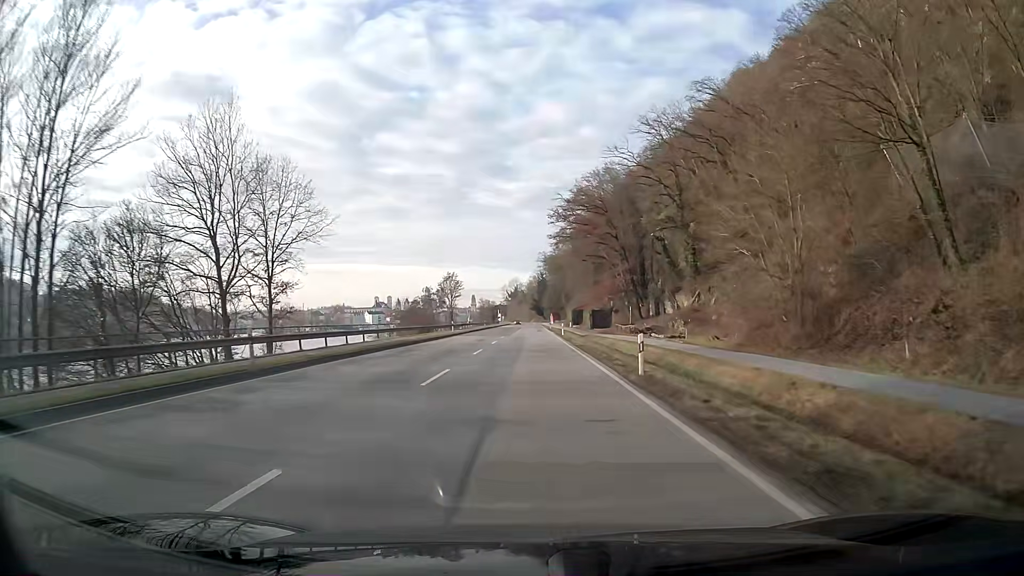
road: primary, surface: asphalt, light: Day
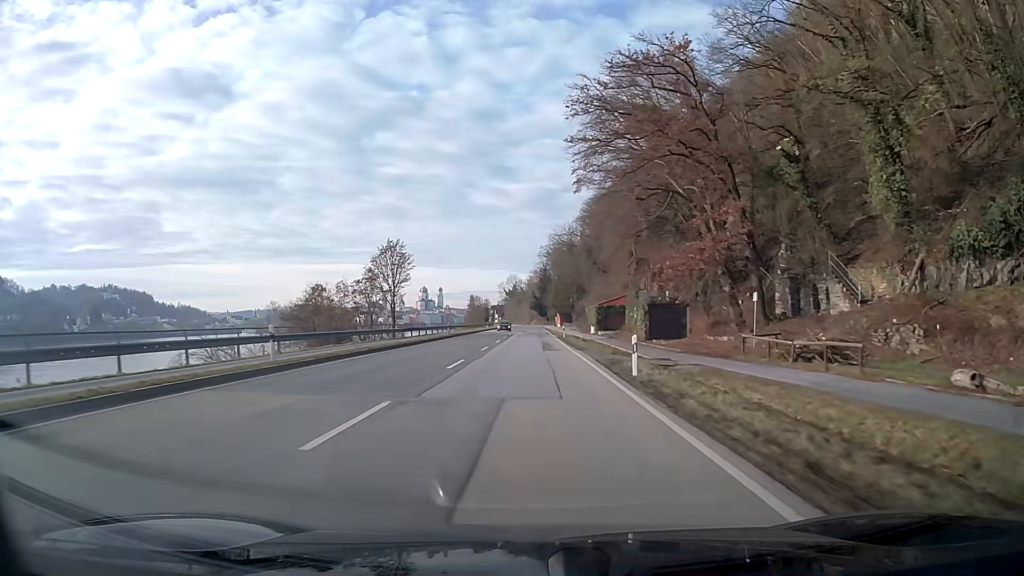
(0.0, +43.3) m; 0°
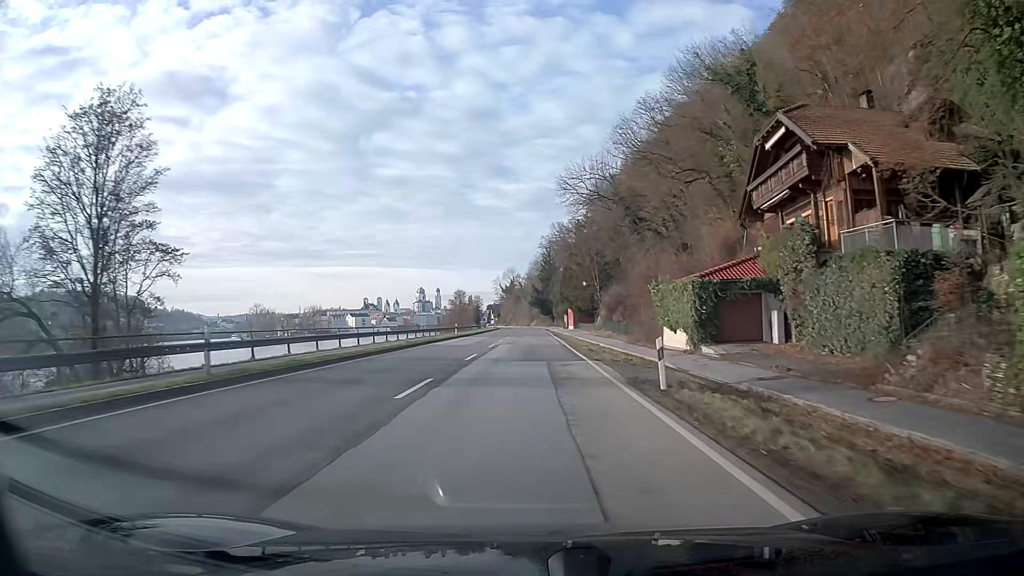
(0.0, +43.2) m; 0°
